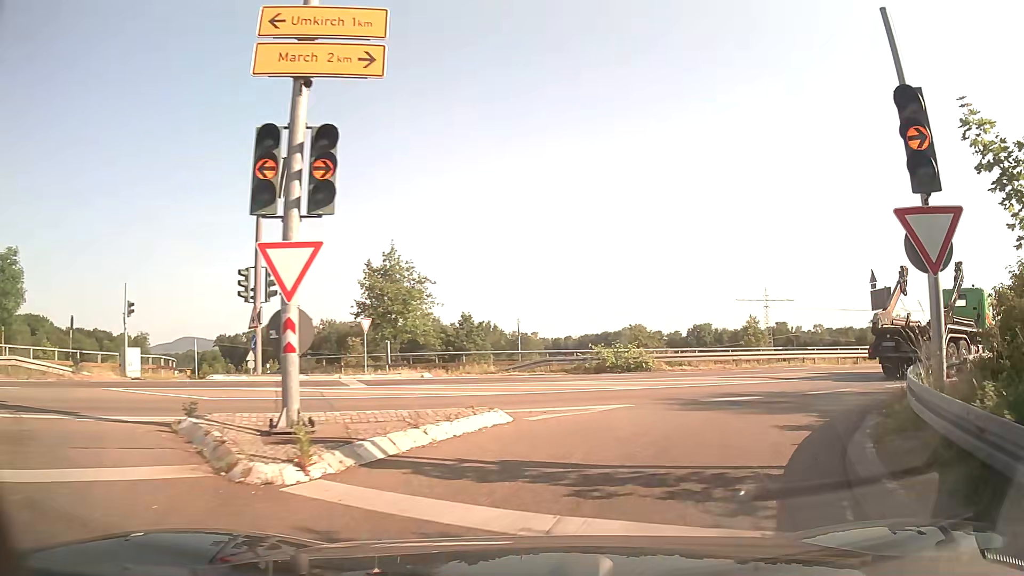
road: trunk_link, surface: asphalt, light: Day
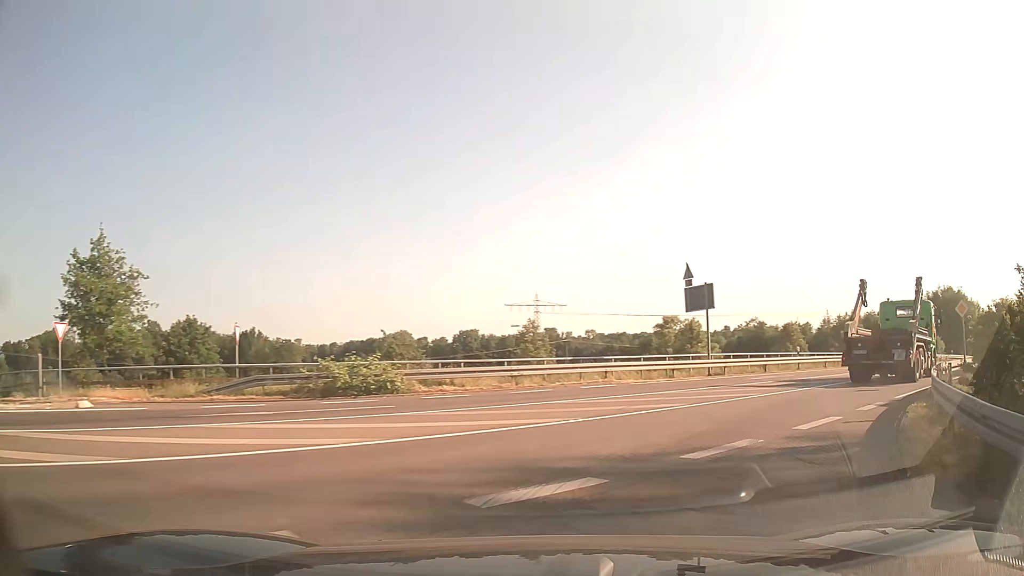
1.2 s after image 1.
(+1.2, +7.4) m; +20°
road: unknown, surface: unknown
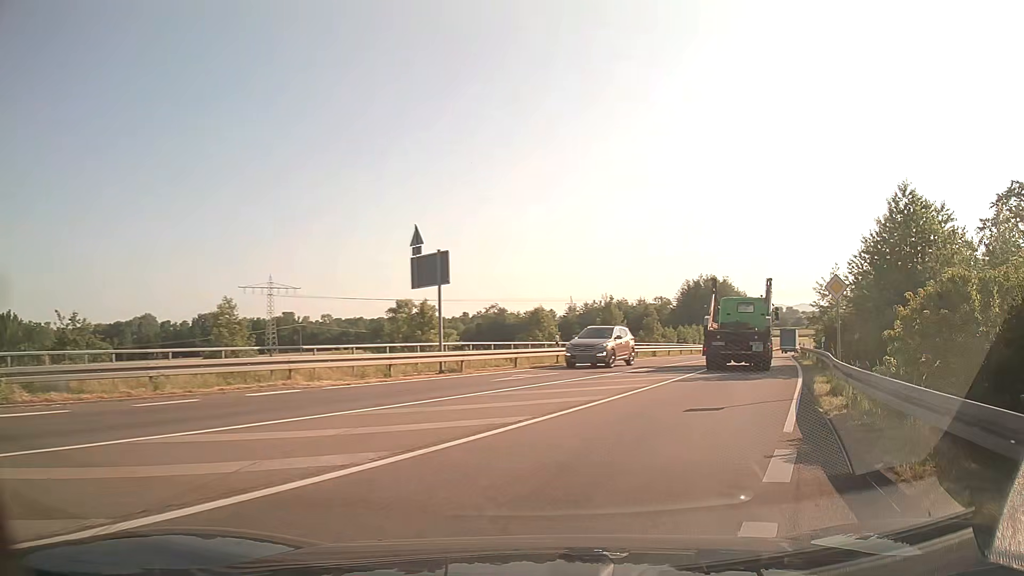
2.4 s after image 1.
(+1.3, +7.5) m; +20°
